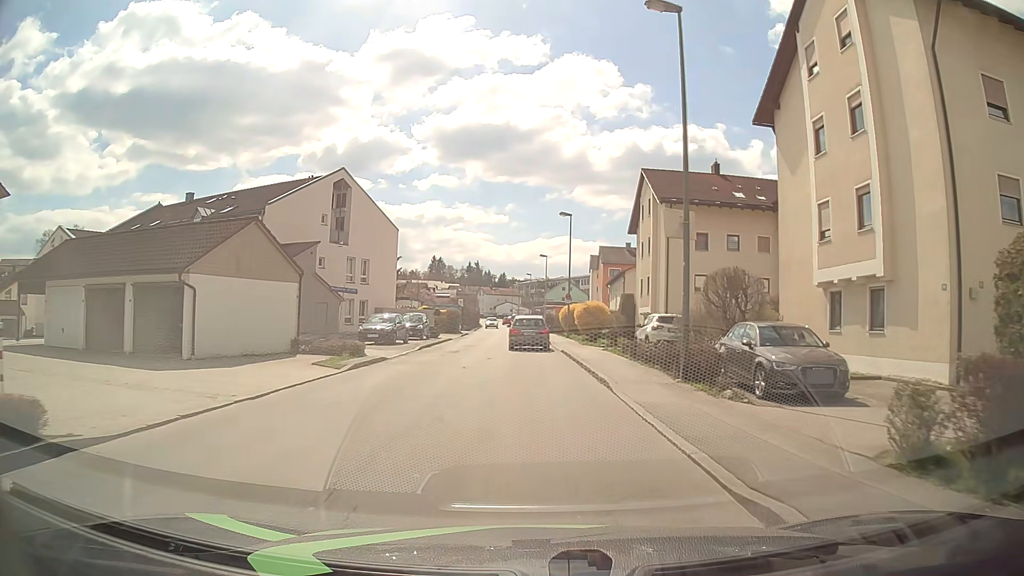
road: unclassified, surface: asphalt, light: Day
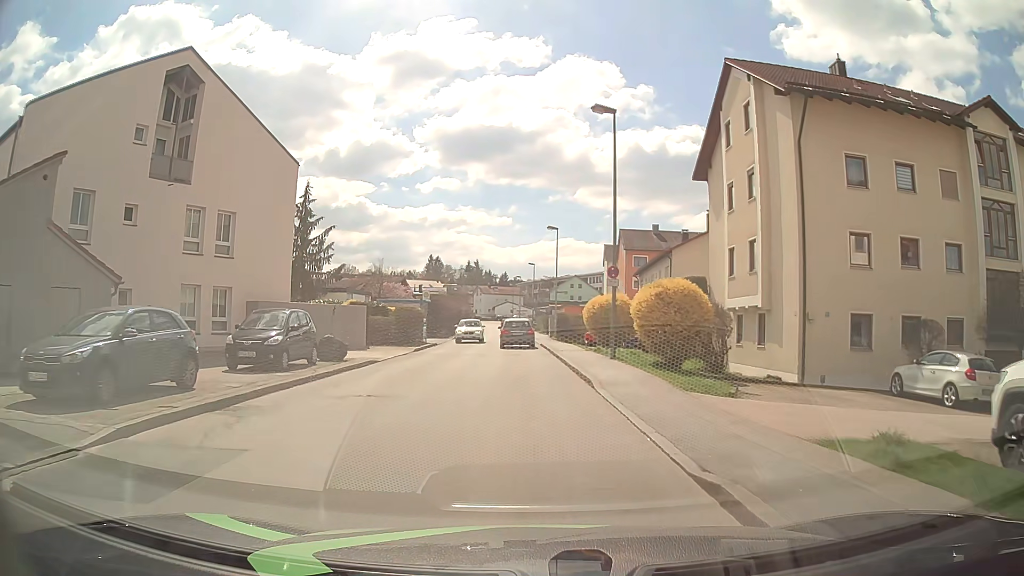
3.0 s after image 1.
(-0.2, +22.6) m; 0°
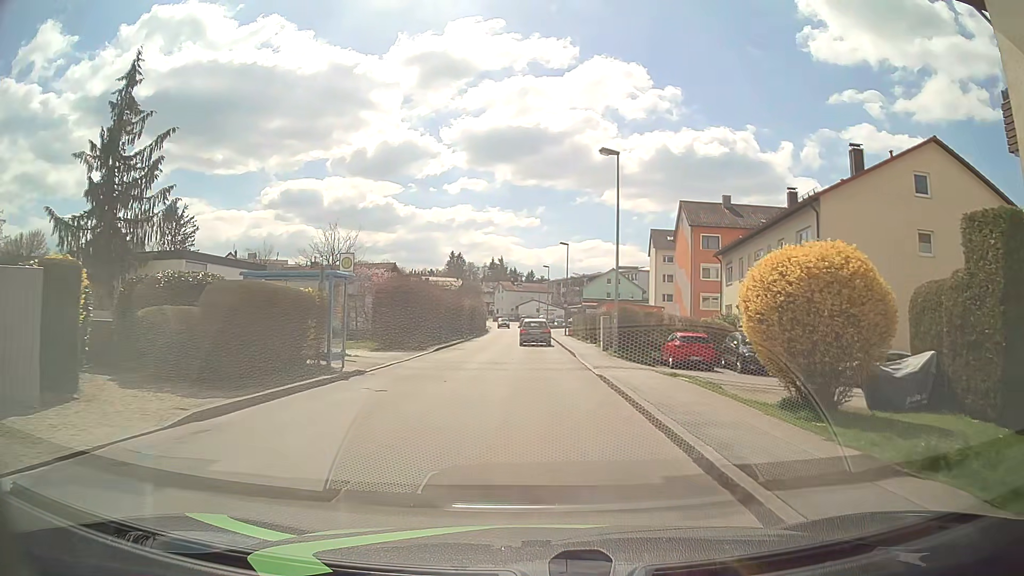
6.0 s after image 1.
(-0.5, +22.4) m; -3°
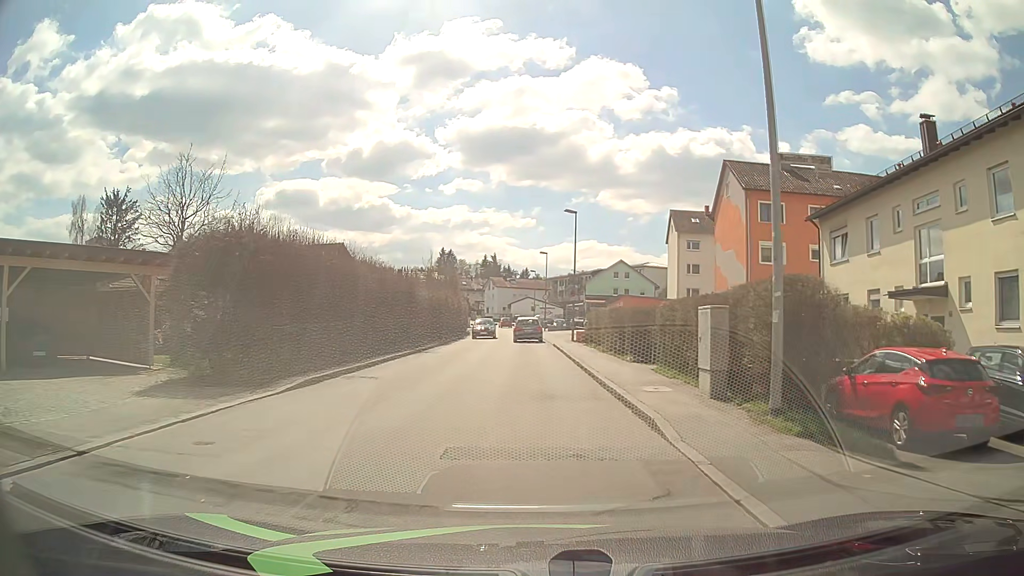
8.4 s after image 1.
(+0.1, +17.9) m; +1°
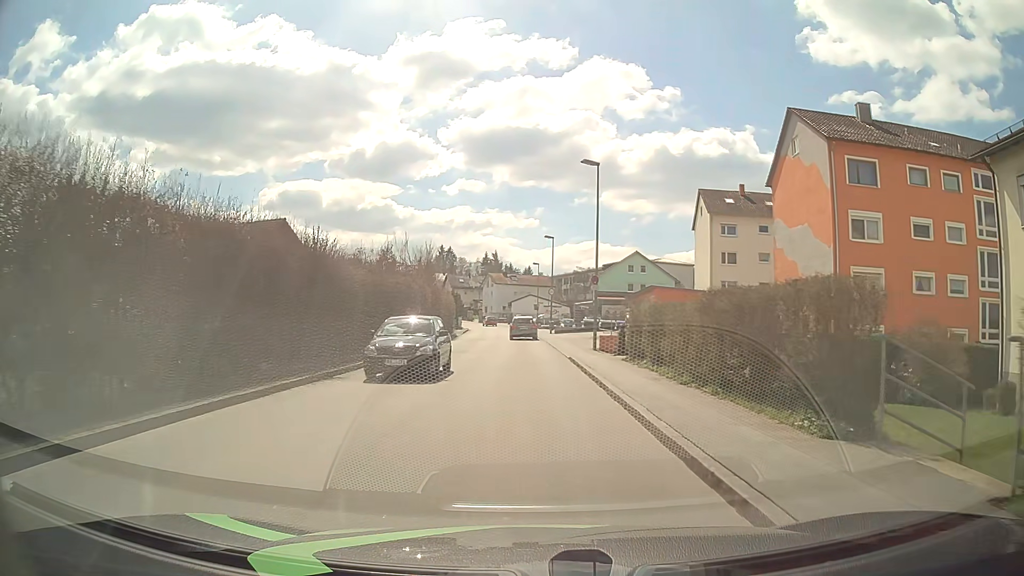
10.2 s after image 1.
(-0.1, +13.4) m; -1°
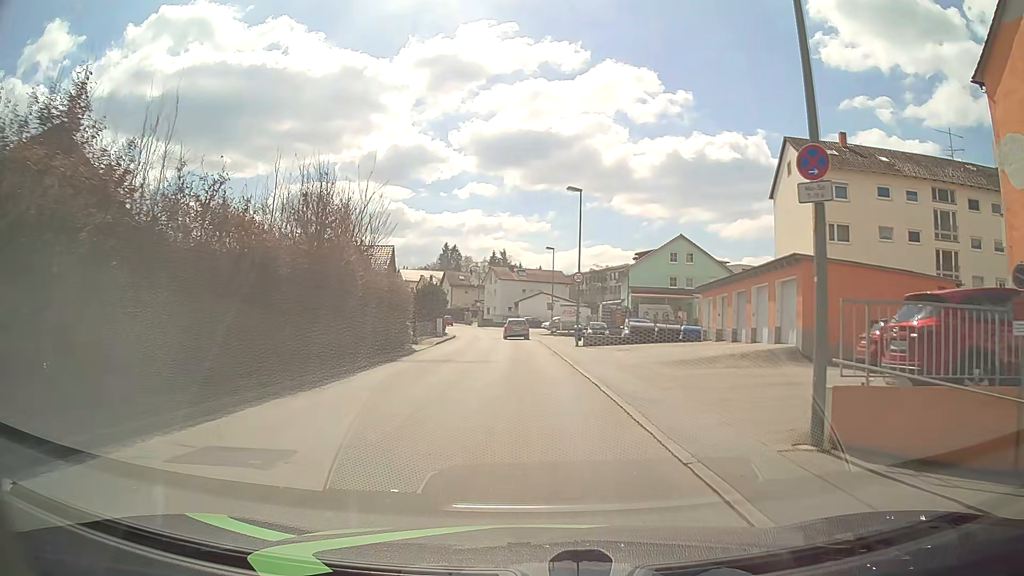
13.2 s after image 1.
(-0.2, +22.3) m; -1°
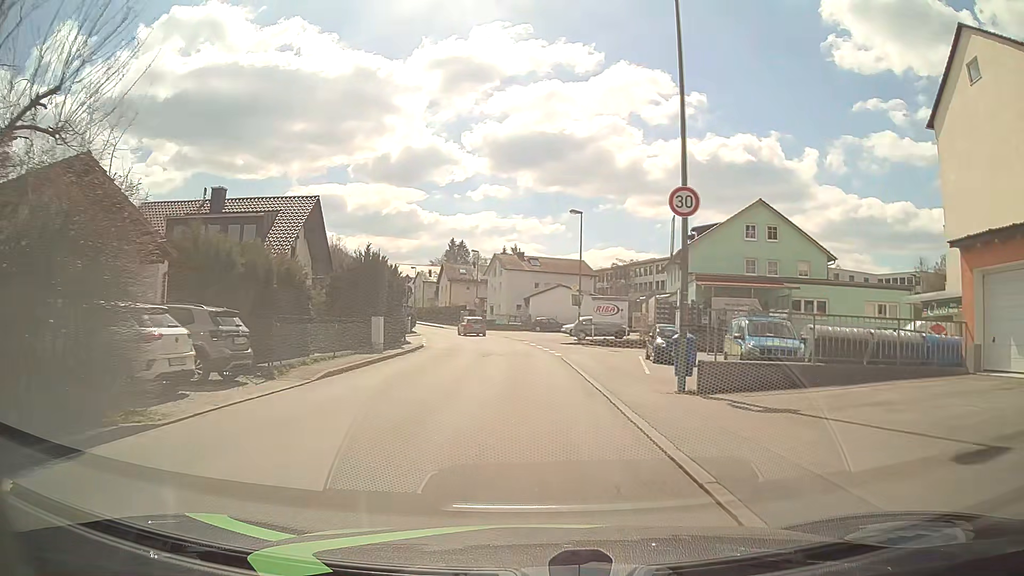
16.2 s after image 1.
(-0.2, +22.3) m; -1°
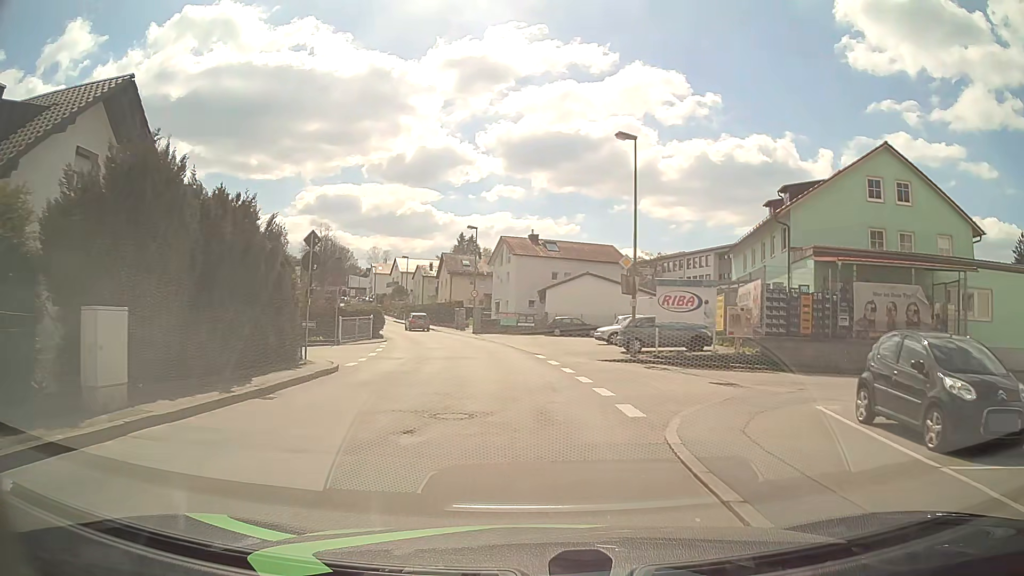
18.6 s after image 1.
(-0.3, +17.8) m; -2°
(0, +10) (-1, +20) (-2, +30) (-4, +40) (-6, +49) (-9, +59) (-13, +68) (-16, +78) (-19, +87) (-23, +97) m
